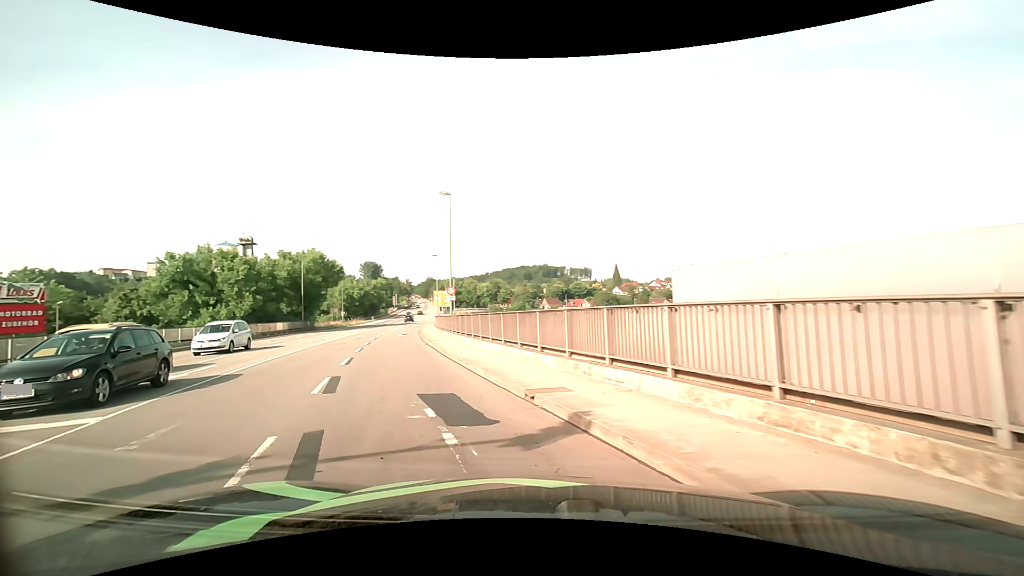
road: primary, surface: asphalt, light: Day
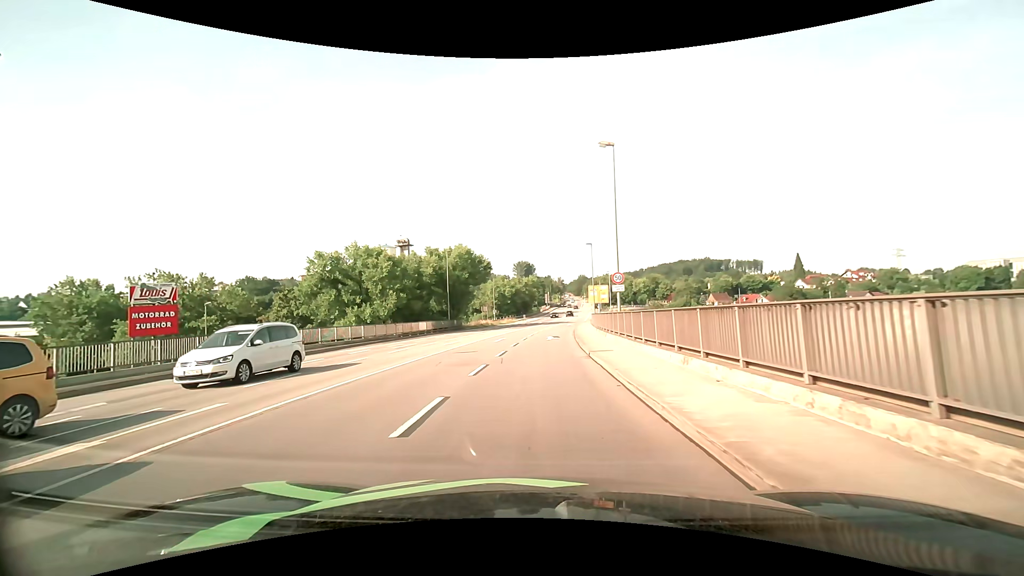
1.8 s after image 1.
(-2.0, +9.8) m; -18°
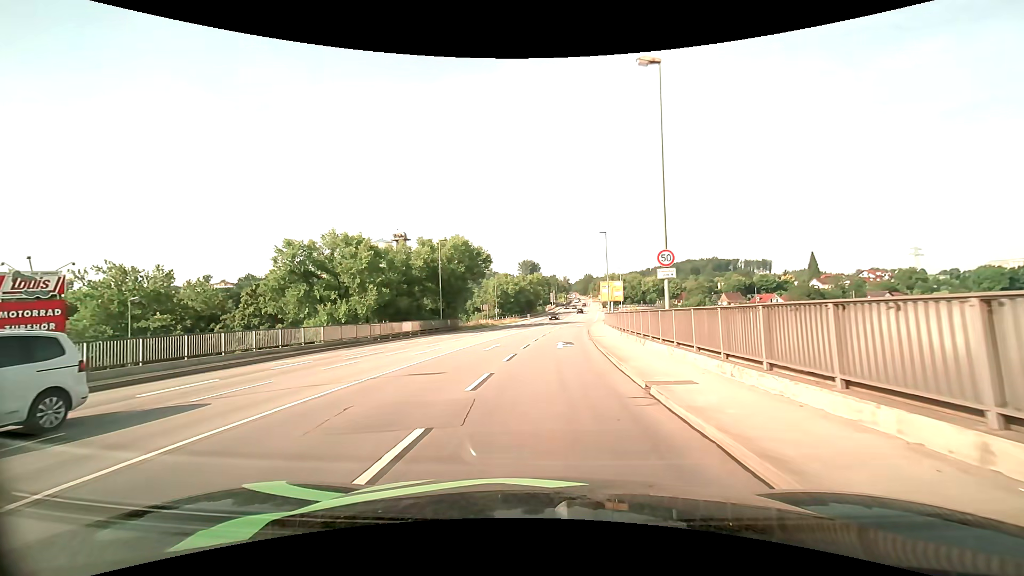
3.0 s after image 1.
(-0.1, +8.7) m; -1°
(0, +10) (0, +20) (+1, +30) (+2, +40) (+3, +50) (+4, +60) (+5, +70) (+6, +80) (+7, +90) (+9, +99) m
